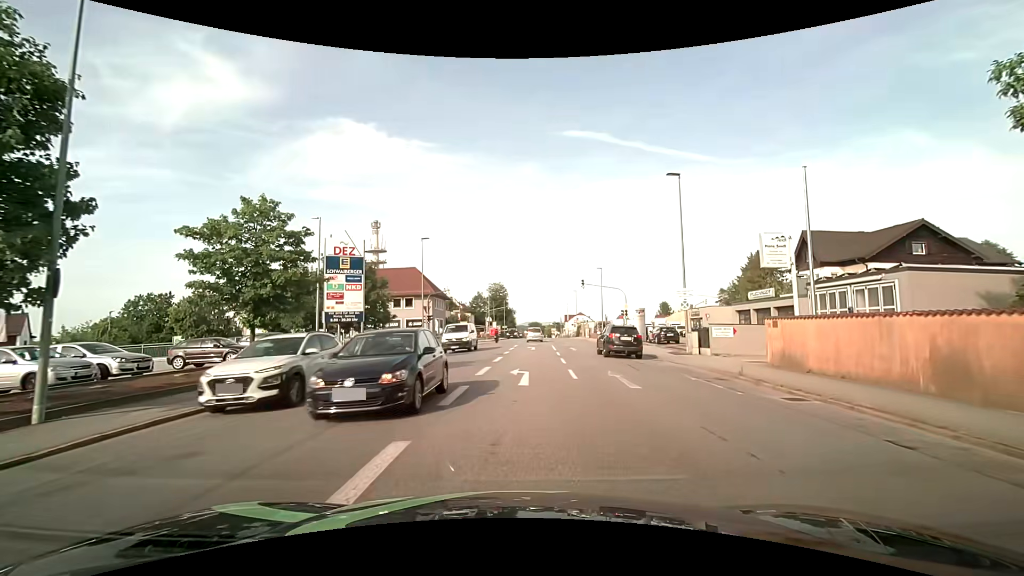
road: tertiary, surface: asphalt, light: Day
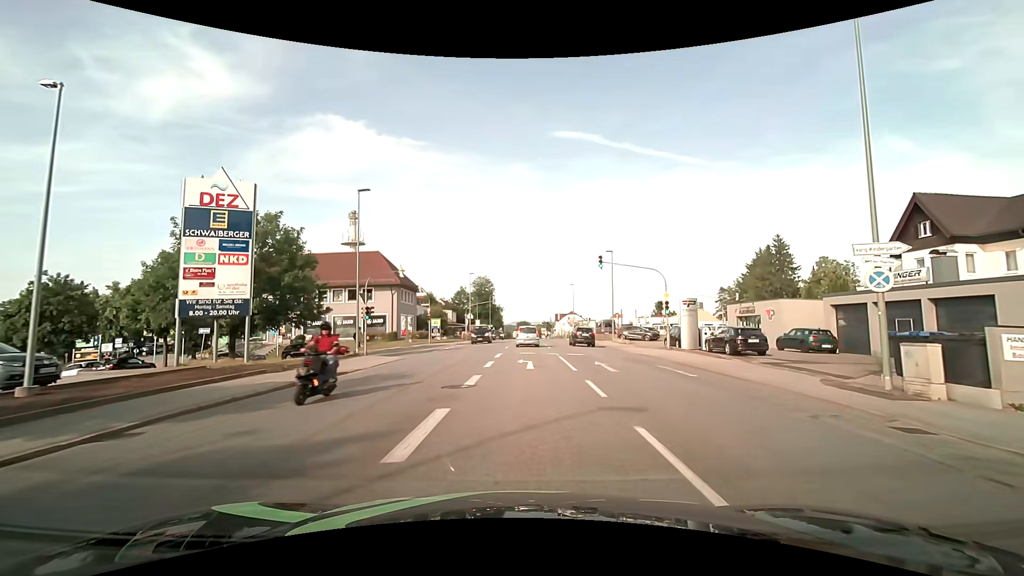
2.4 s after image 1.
(+0.2, +15.8) m; +1°
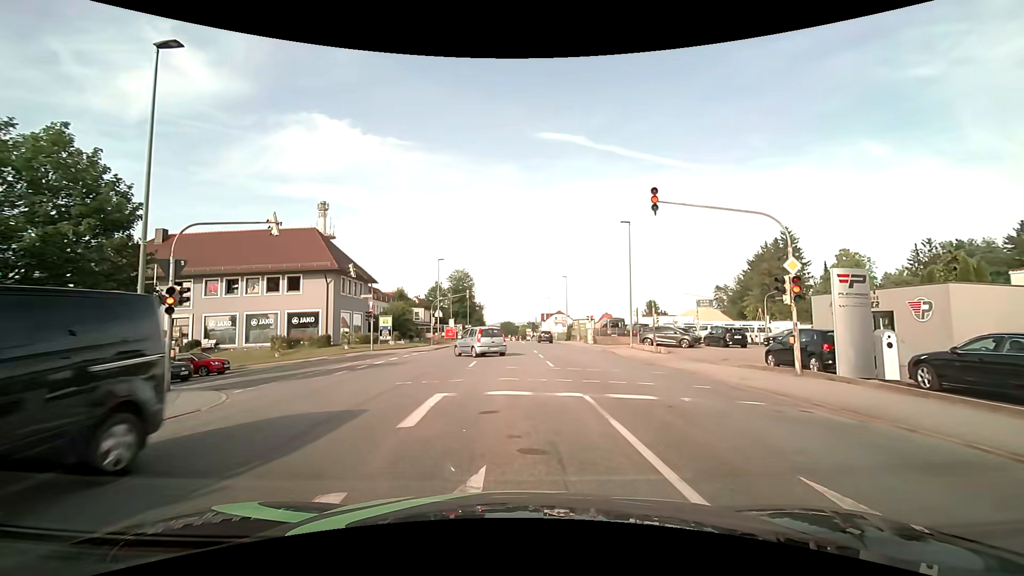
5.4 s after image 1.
(+0.4, +15.9) m; +1°
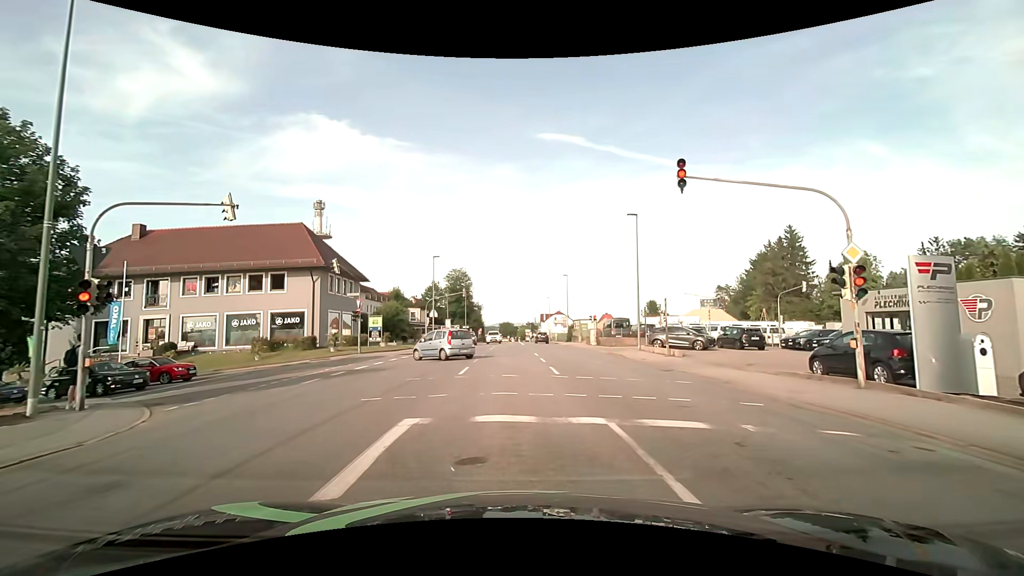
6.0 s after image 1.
(0.0, +2.8) m; 0°
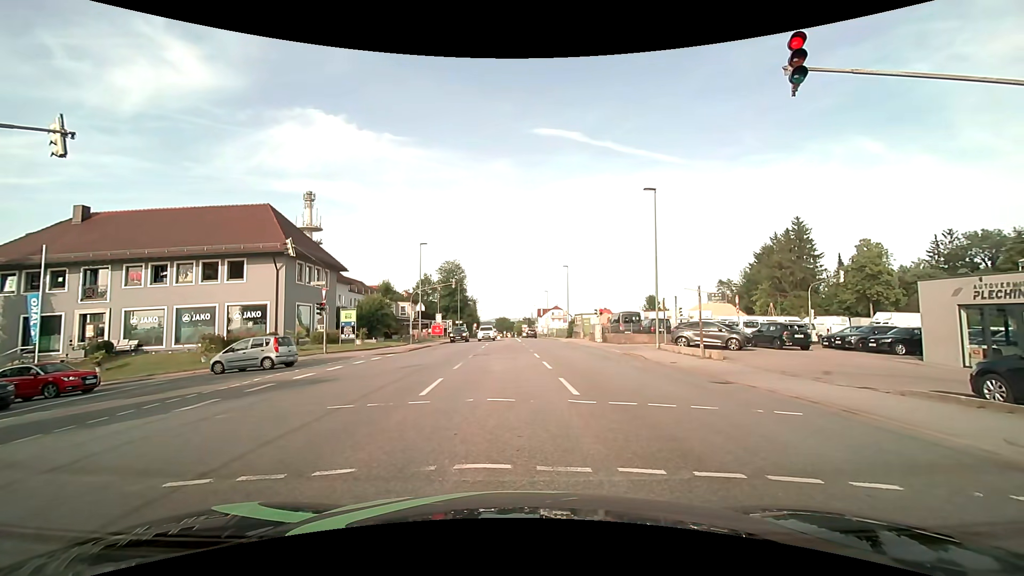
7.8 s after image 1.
(+0.1, +5.2) m; +2°
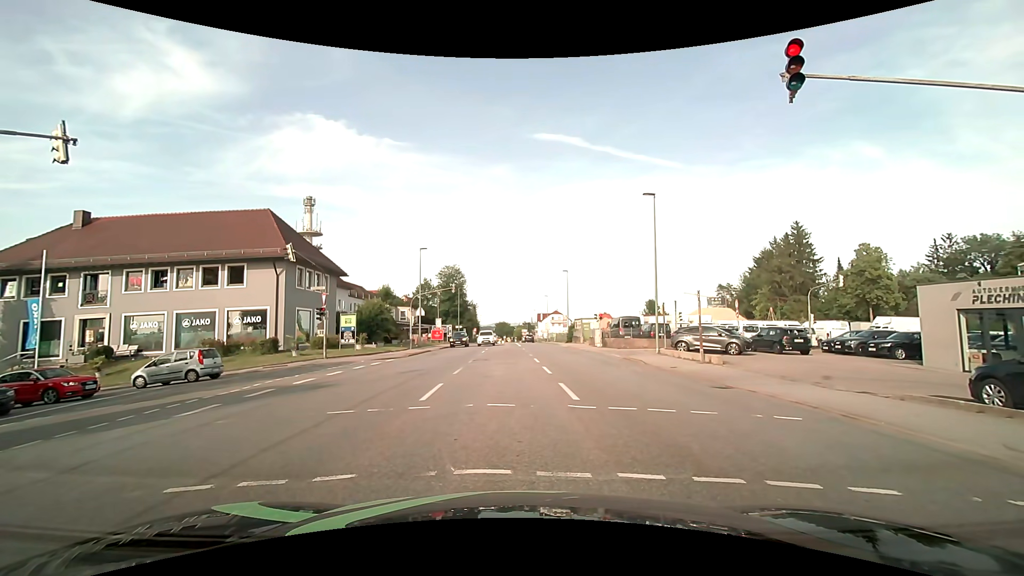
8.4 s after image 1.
(0.0, +0.1) m; 0°
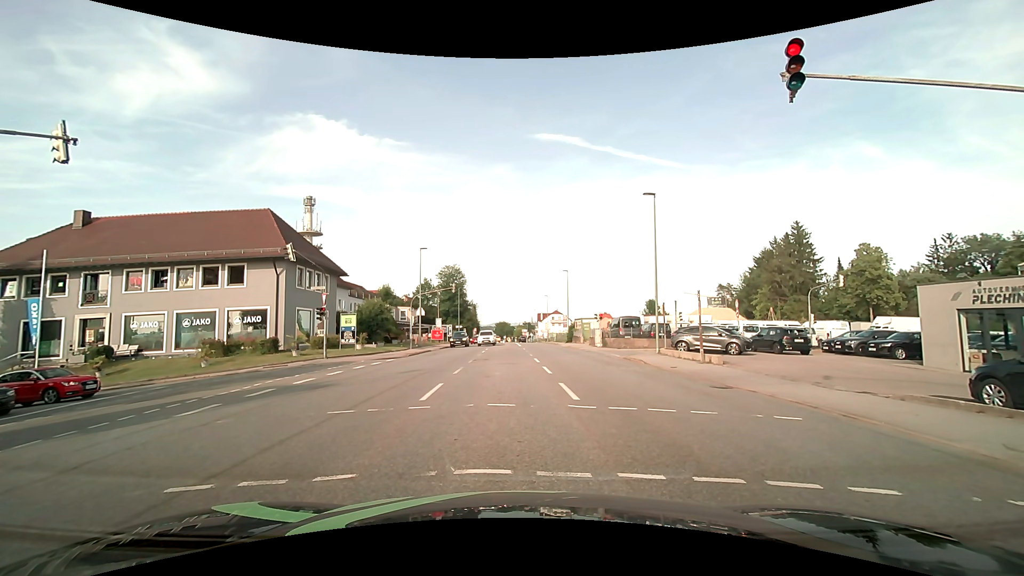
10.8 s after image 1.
(0.0, +0.1) m; 0°
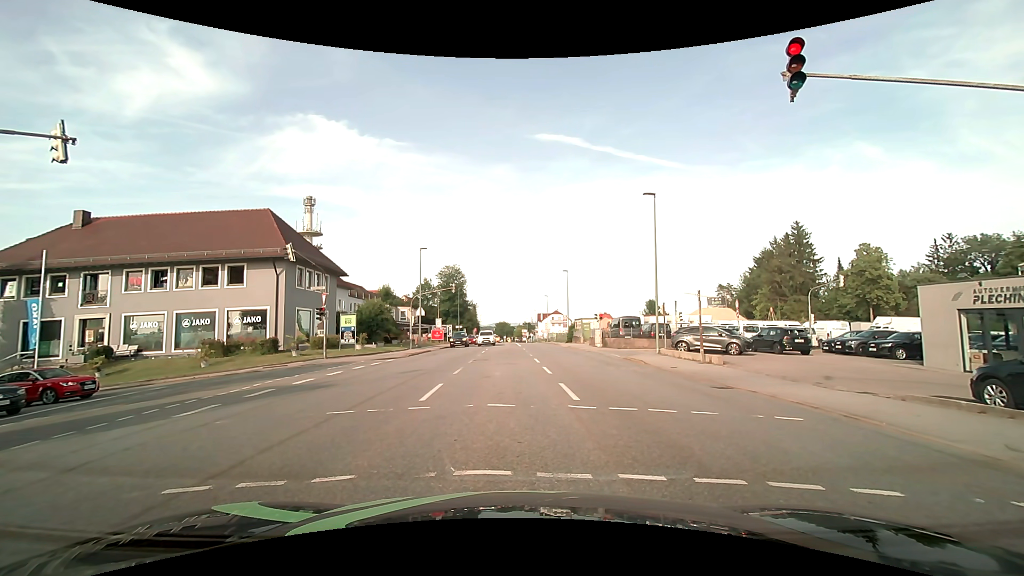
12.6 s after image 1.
(0.0, 0.0) m; 0°
